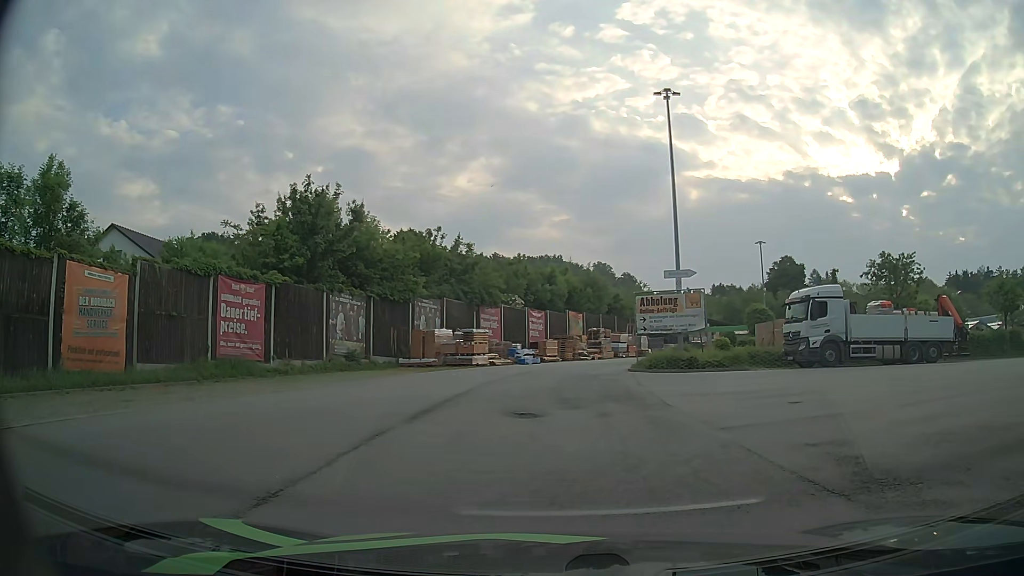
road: service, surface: paved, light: Day
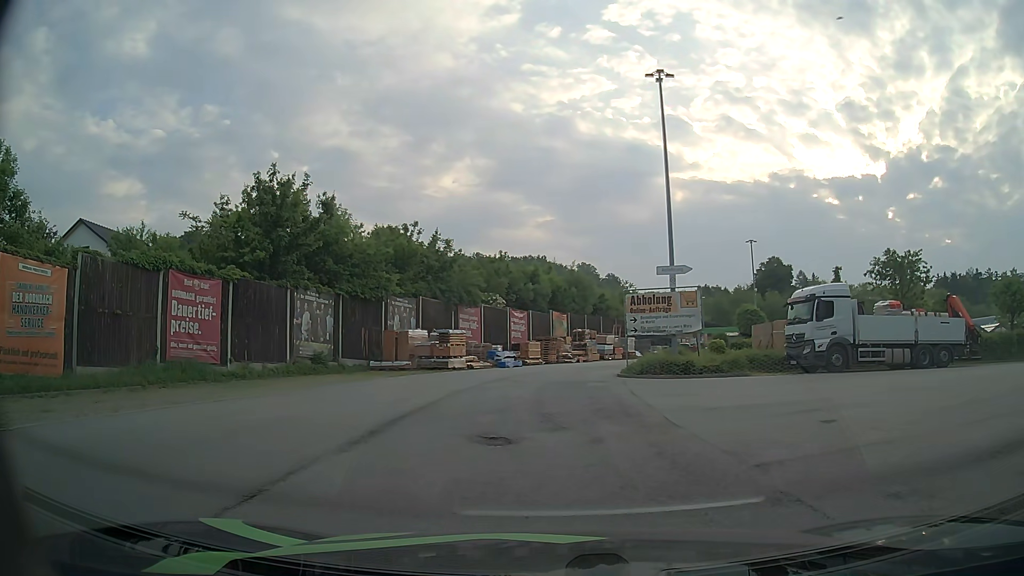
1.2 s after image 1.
(+0.2, +2.6) m; +2°
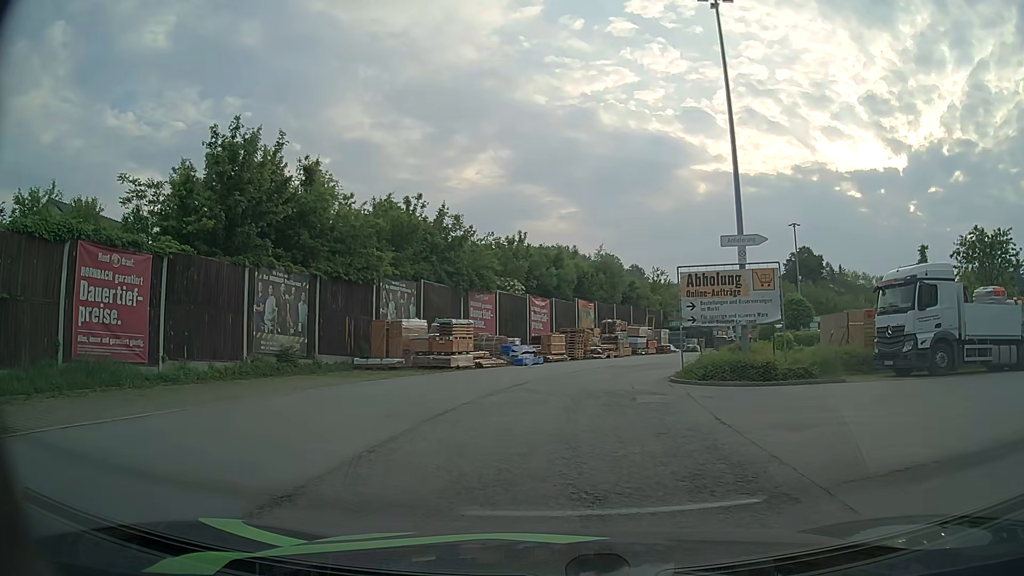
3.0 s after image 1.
(0.0, +6.7) m; 0°
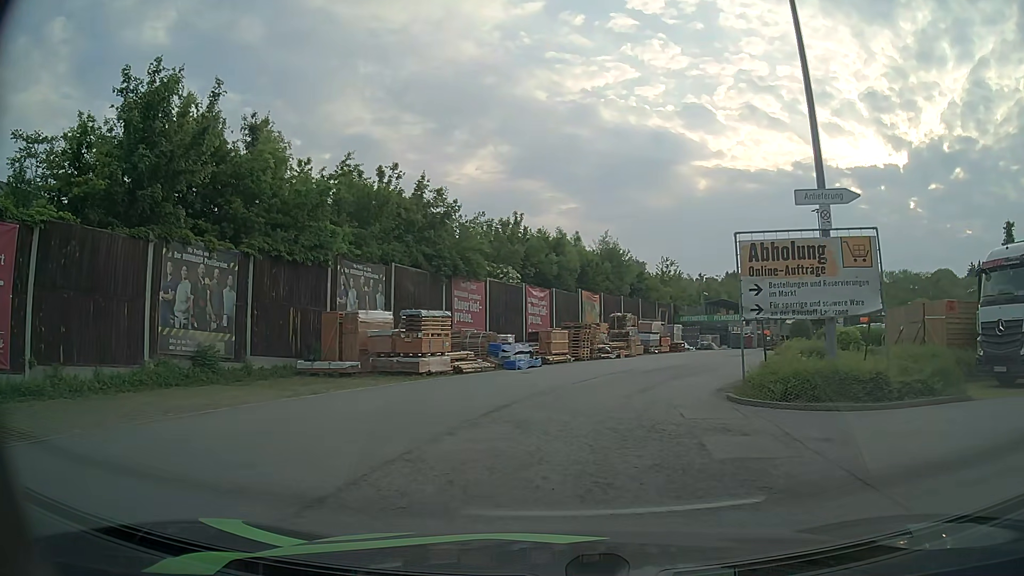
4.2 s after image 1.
(0.0, +6.3) m; 0°
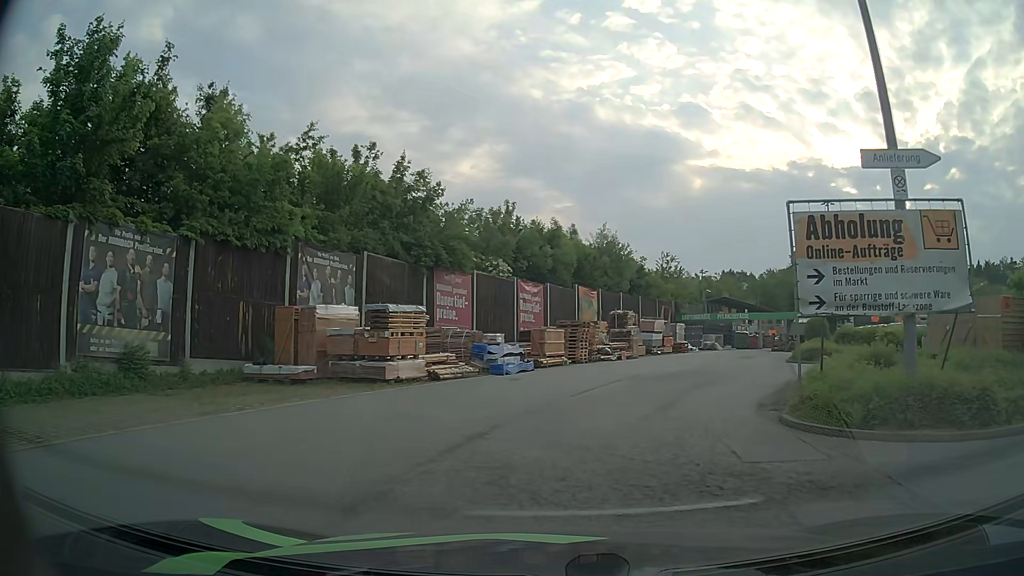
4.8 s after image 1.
(0.0, +3.4) m; -1°
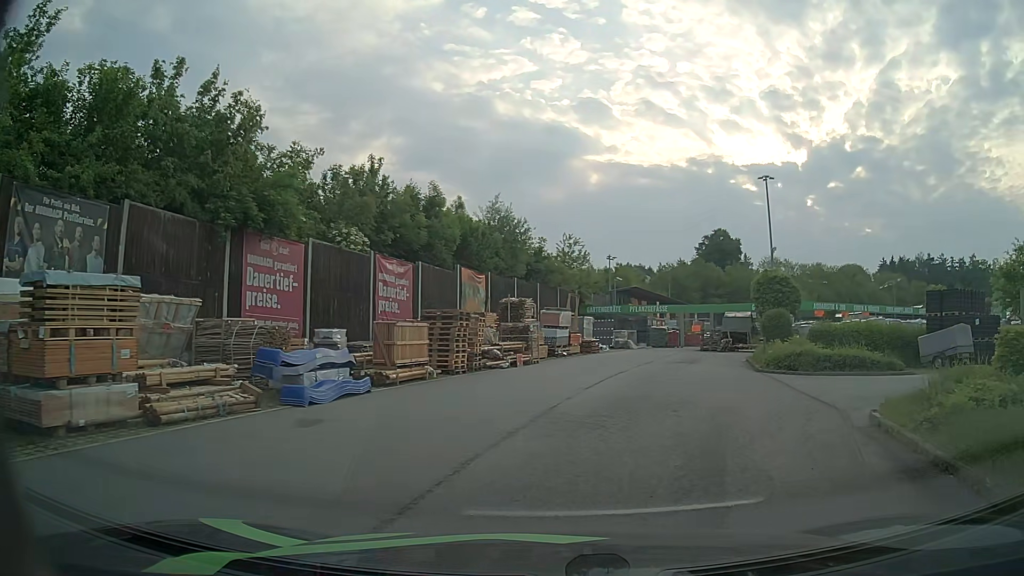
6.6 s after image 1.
(+0.7, +9.1) m; +10°
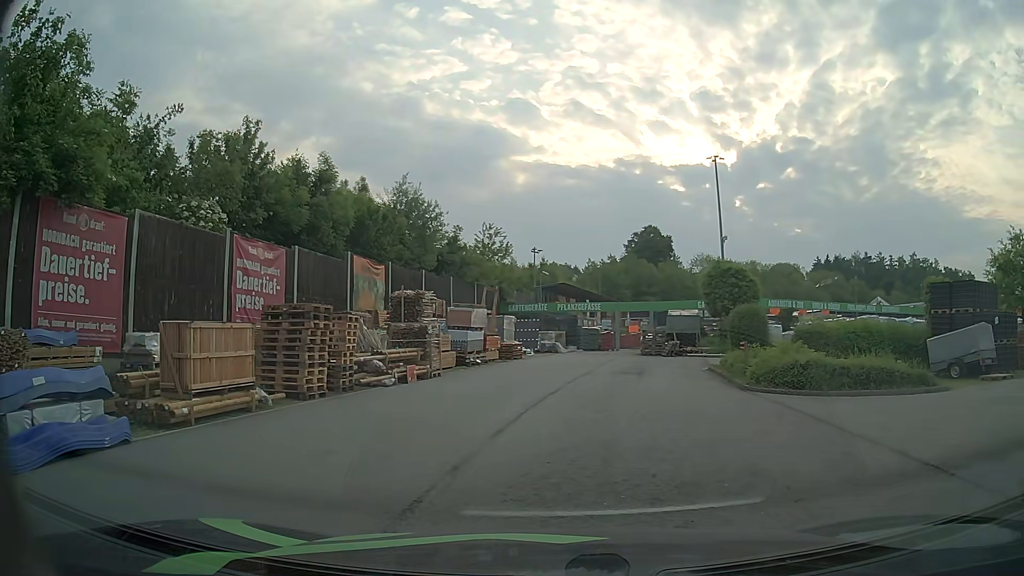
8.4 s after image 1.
(+0.3, +6.0) m; +7°
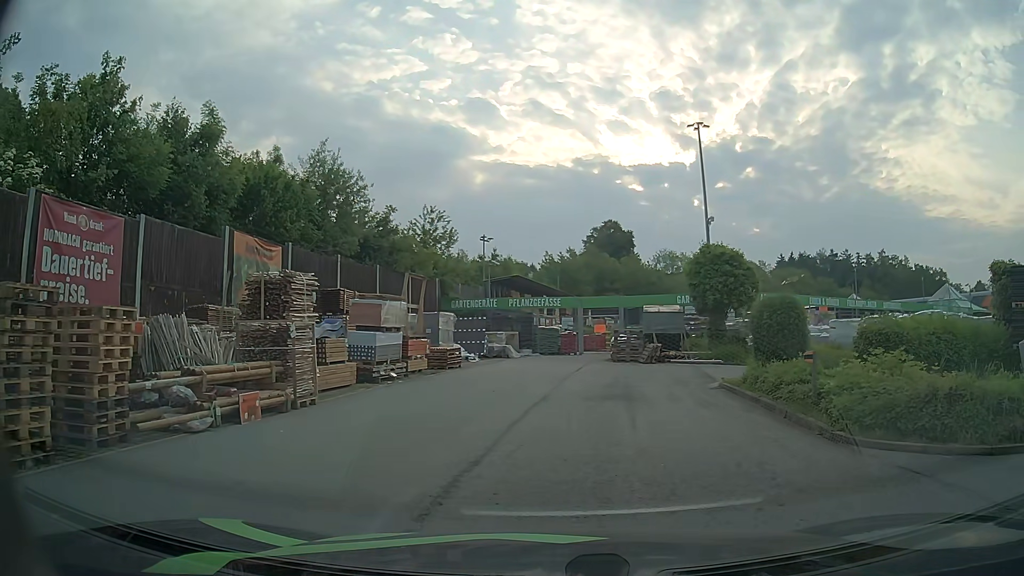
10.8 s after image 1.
(+0.1, +7.1) m; +3°
